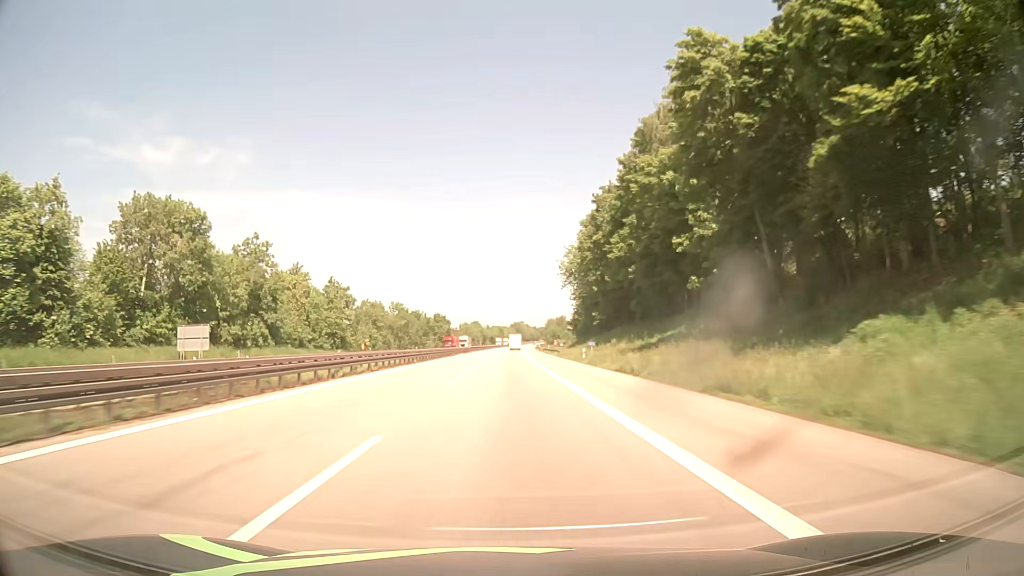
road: motorway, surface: asphalt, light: Day
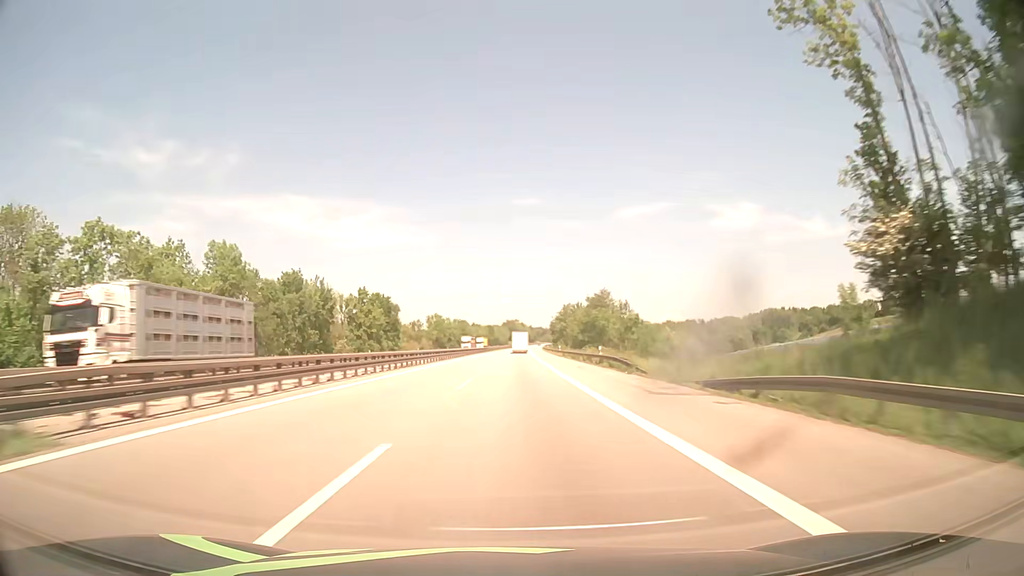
(+0.6, +109.3) m; +1°
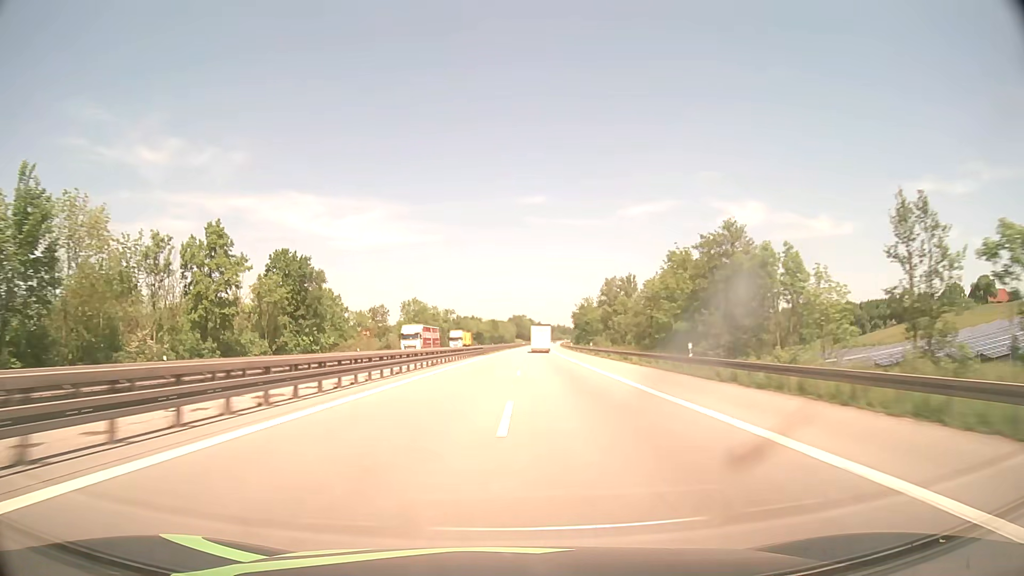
(-0.3, +65.4) m; 0°
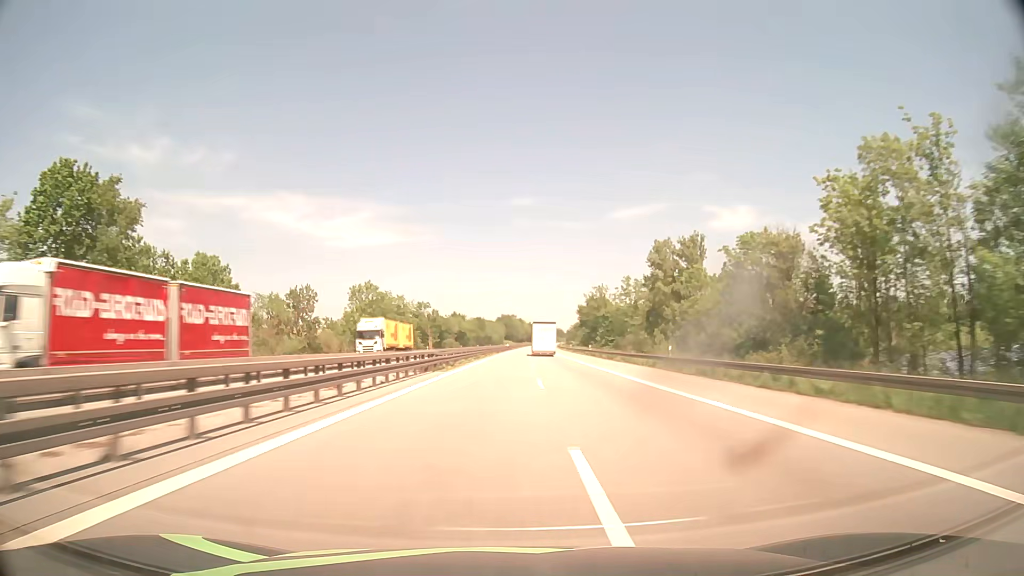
(+0.3, +43.4) m; +1°
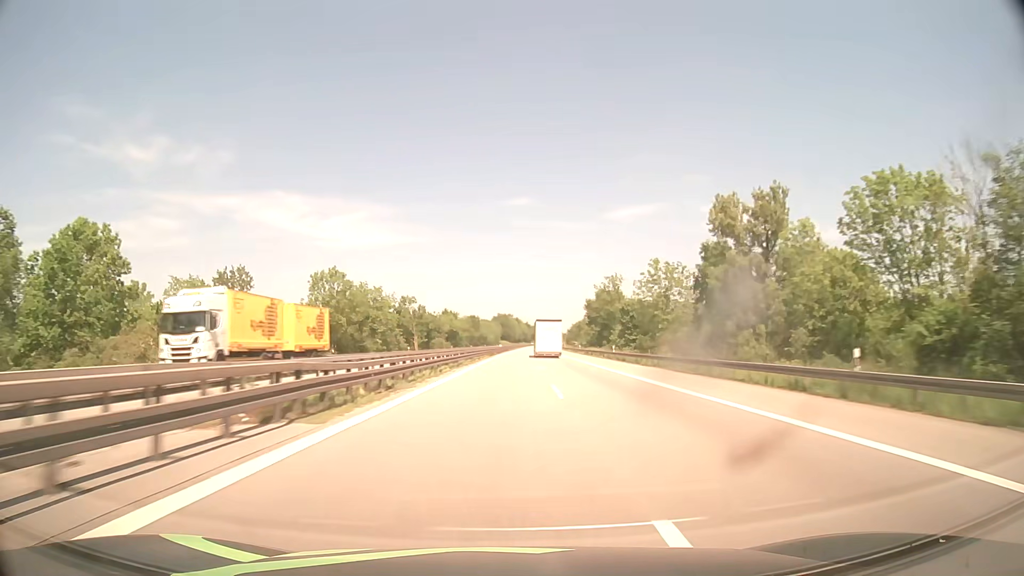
(+0.1, +21.8) m; 0°
(0, +10) (0, +20) (0, +30) (0, +40) (0, +50) (0, +60) (+1, +70) (+1, +80) (+1, +90) (+1, +100) m
